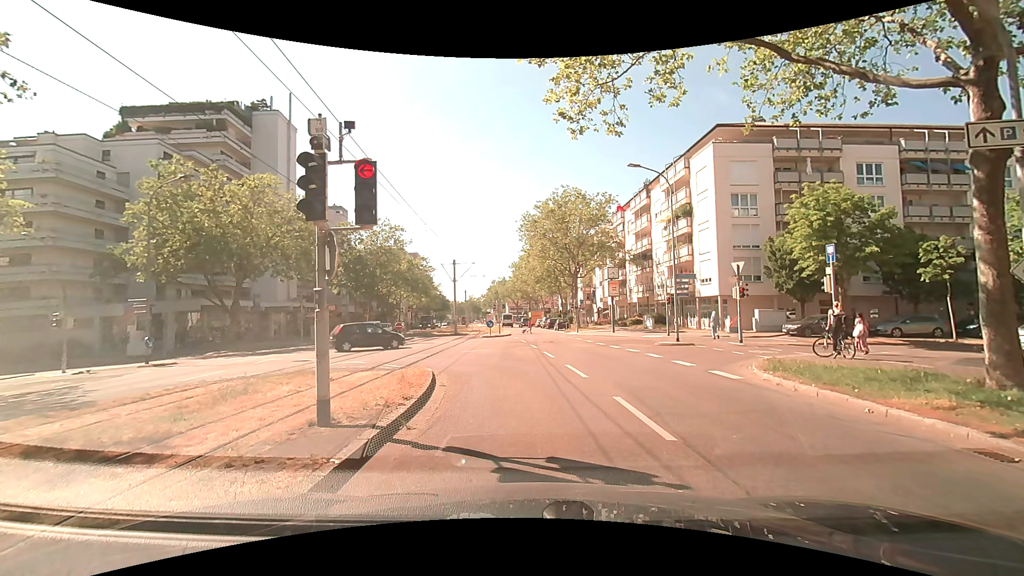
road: tertiary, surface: asphalt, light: Day
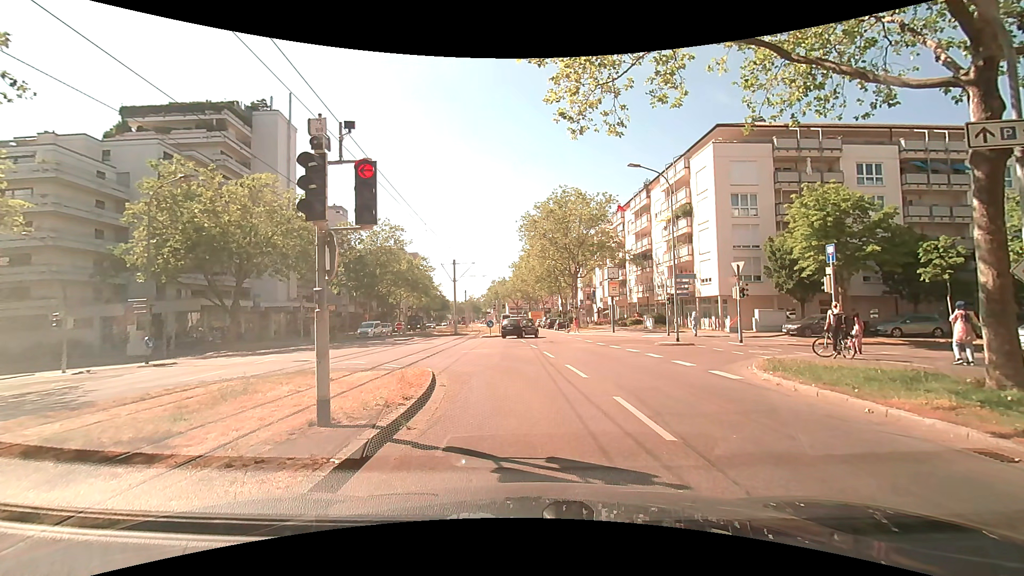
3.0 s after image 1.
(0.0, 0.0) m; 0°
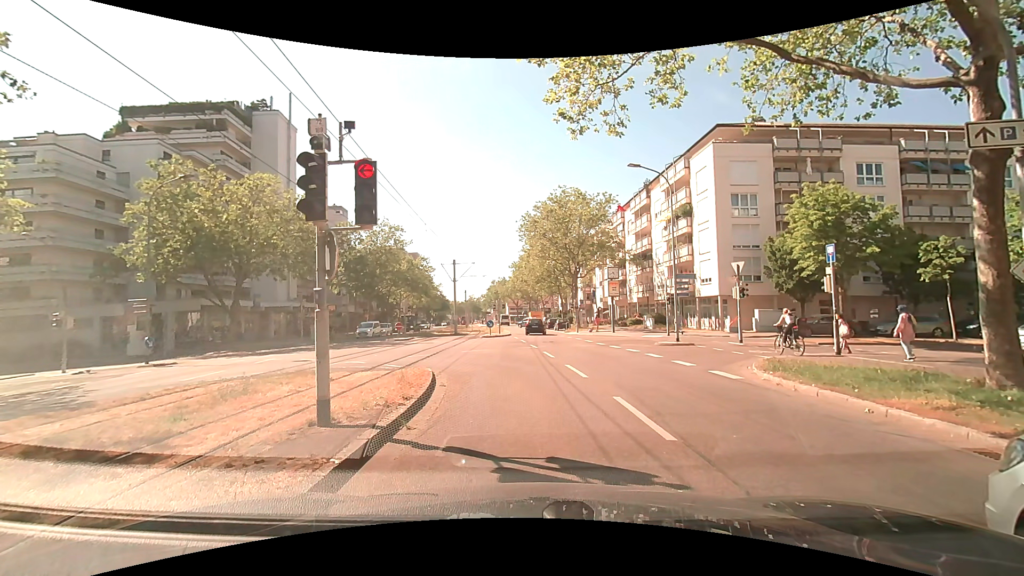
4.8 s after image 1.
(0.0, 0.0) m; 0°
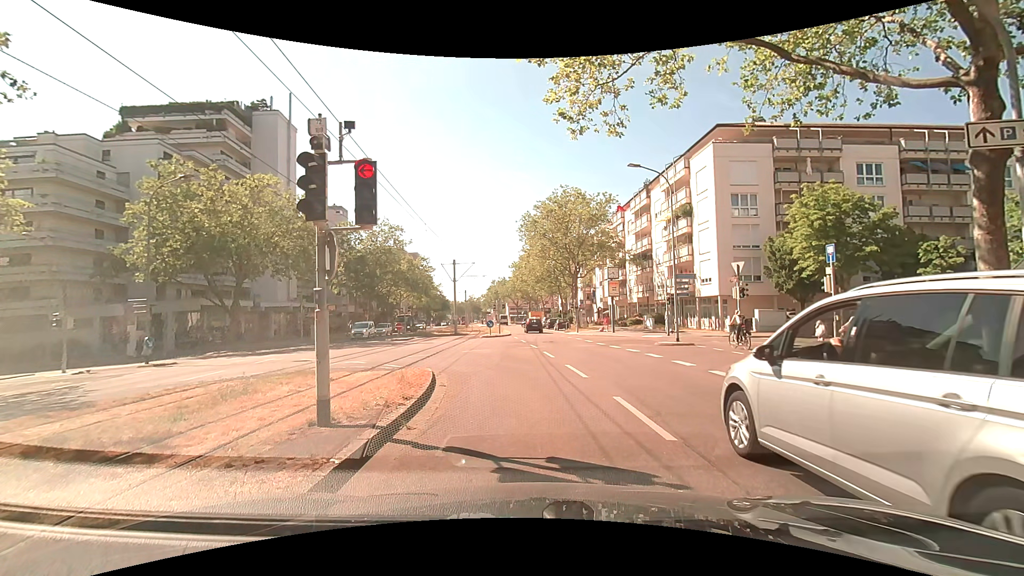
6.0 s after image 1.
(0.0, 0.0) m; 0°
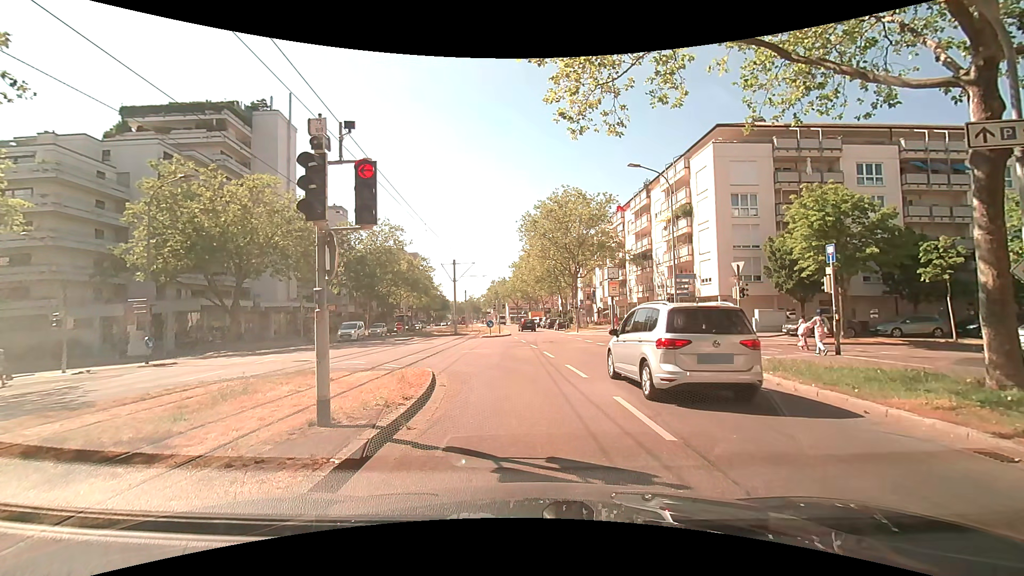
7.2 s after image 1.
(0.0, 0.0) m; 0°
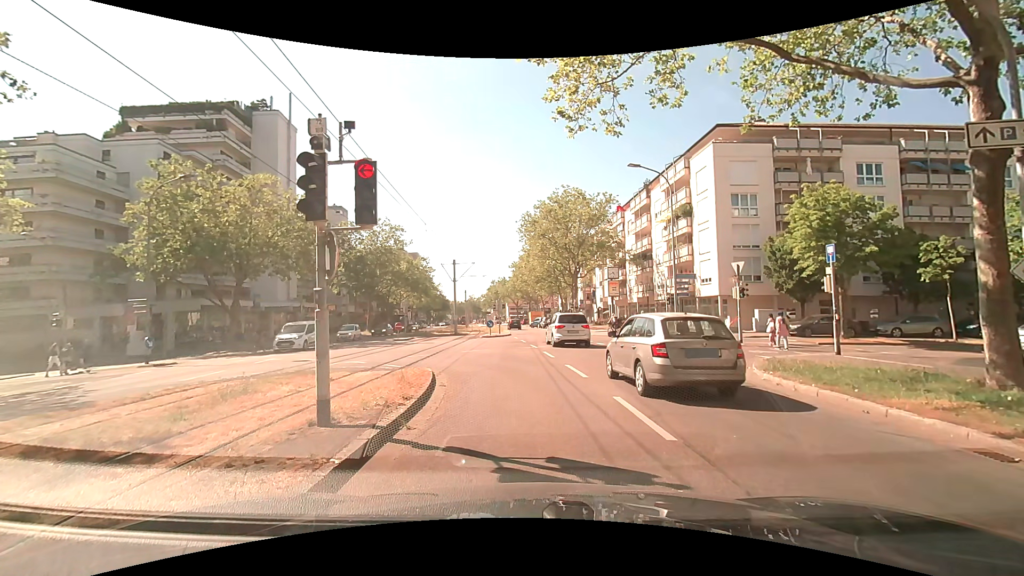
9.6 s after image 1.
(0.0, 0.0) m; 0°
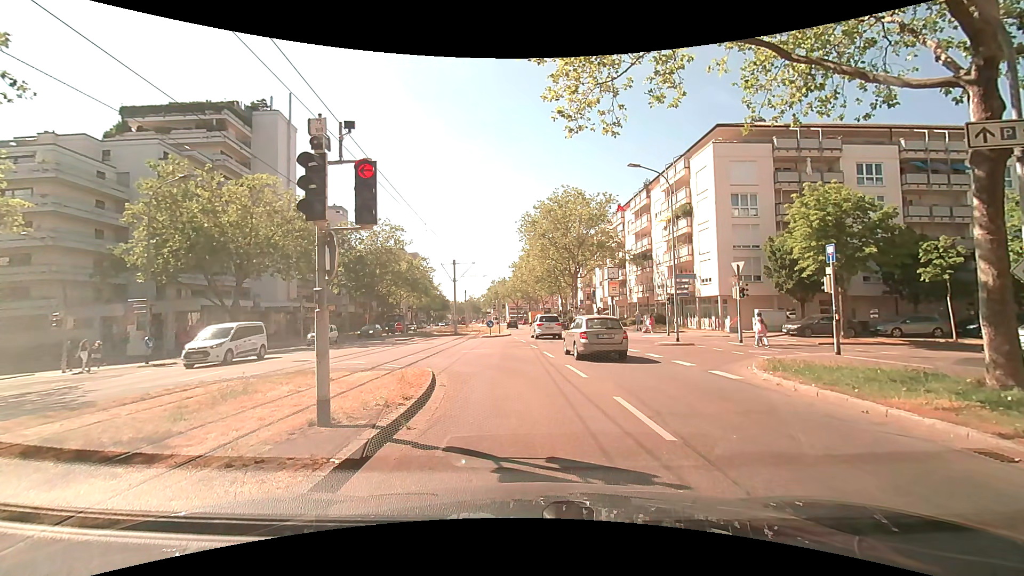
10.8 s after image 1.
(0.0, 0.0) m; 0°
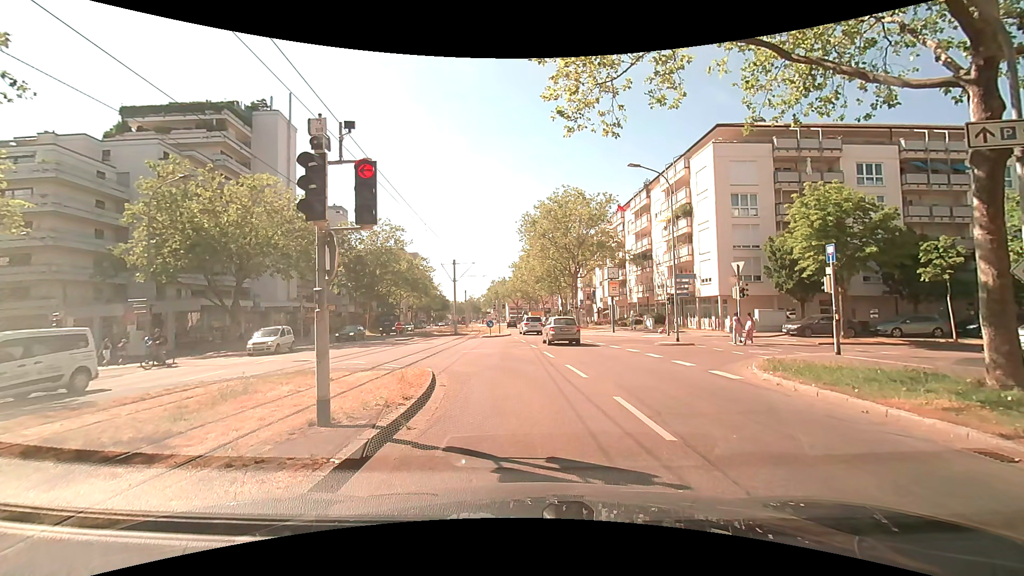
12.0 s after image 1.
(0.0, 0.0) m; 0°
